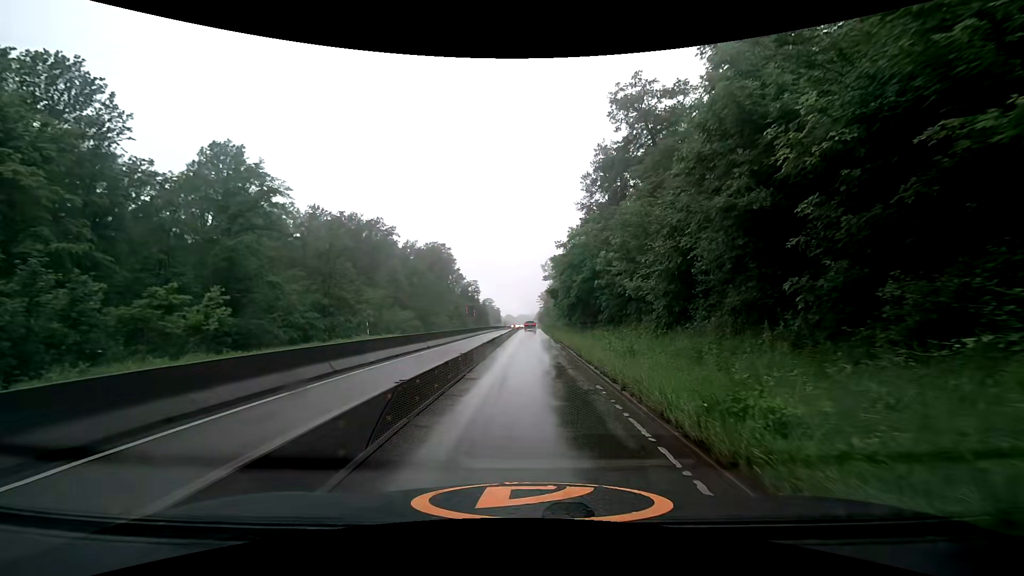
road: trunk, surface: asphalt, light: Day
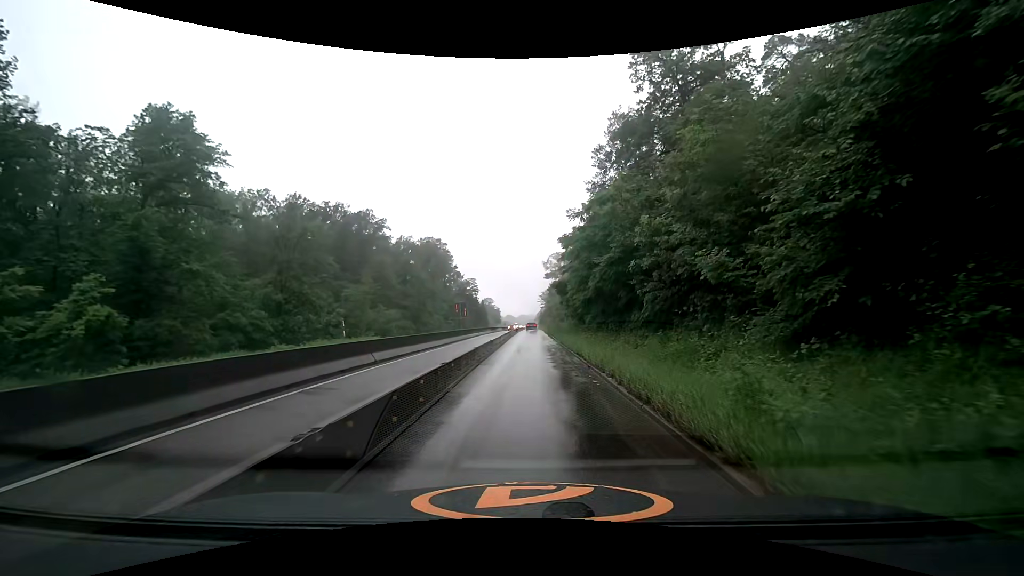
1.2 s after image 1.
(0.0, +8.9) m; 0°
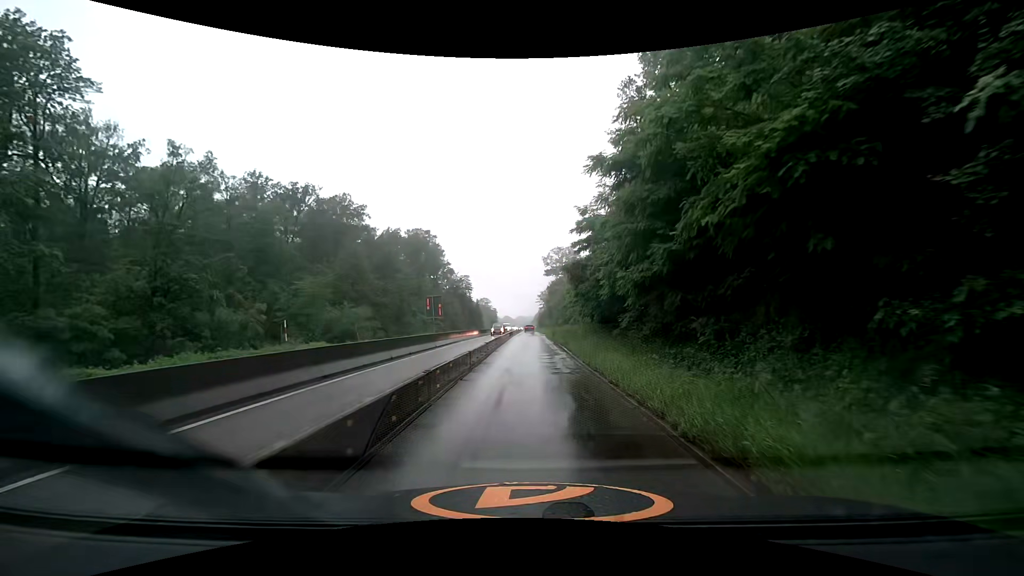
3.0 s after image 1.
(+0.2, +13.4) m; +1°
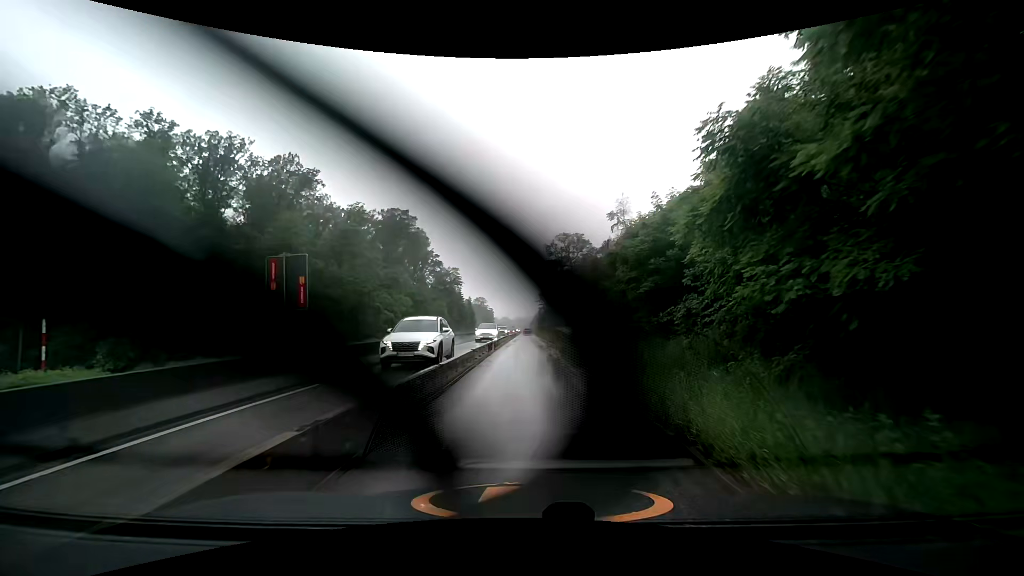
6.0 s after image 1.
(-0.1, +22.3) m; +1°
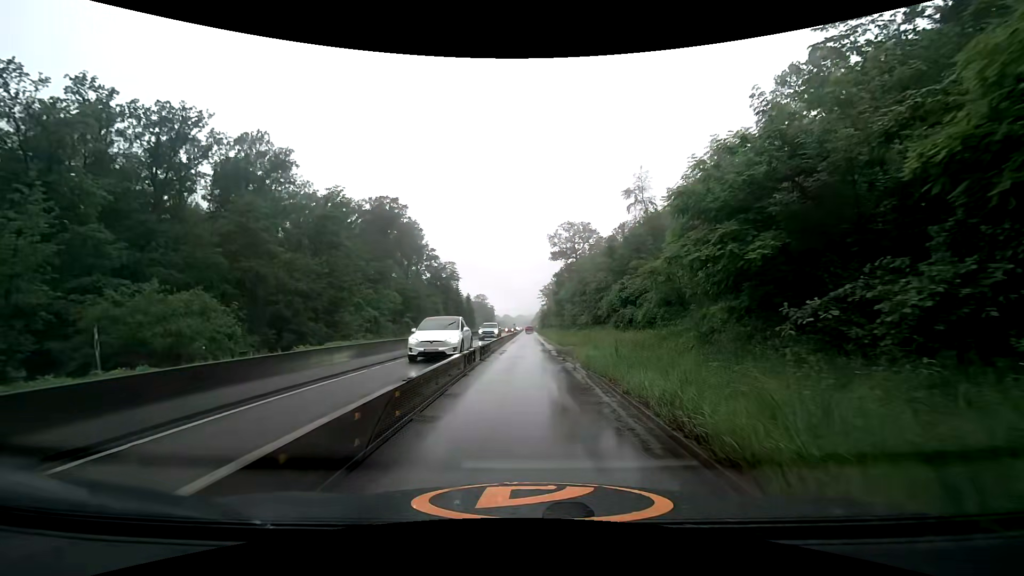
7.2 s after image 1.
(-0.1, +8.9) m; -1°
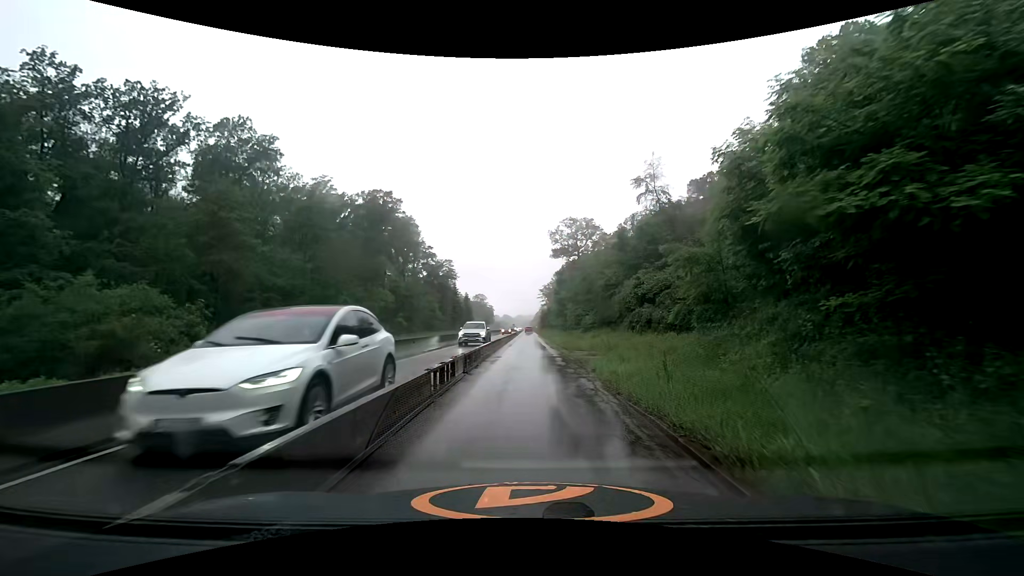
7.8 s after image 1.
(0.0, +4.5) m; 0°
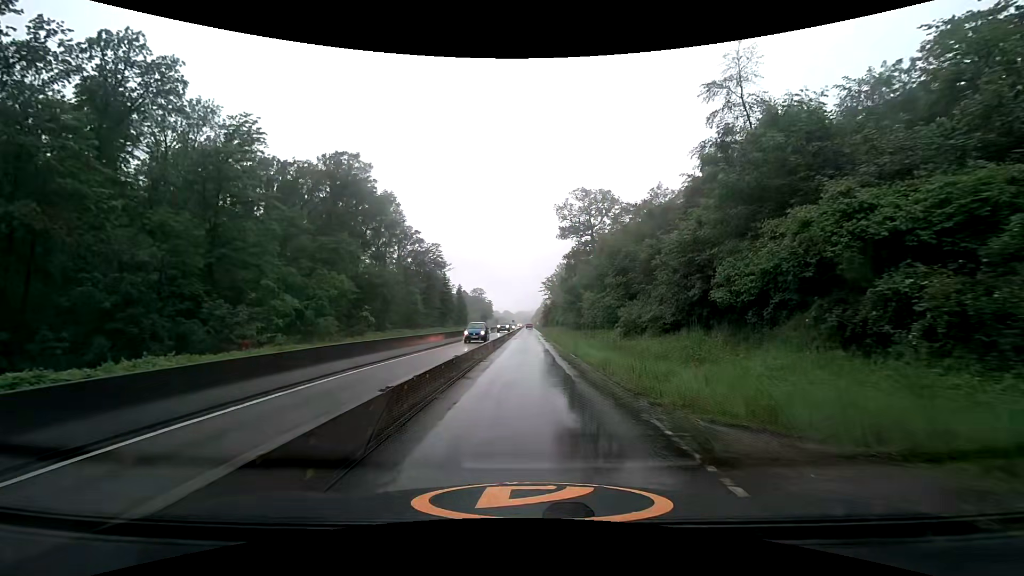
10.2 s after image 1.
(+0.3, +17.9) m; +1°
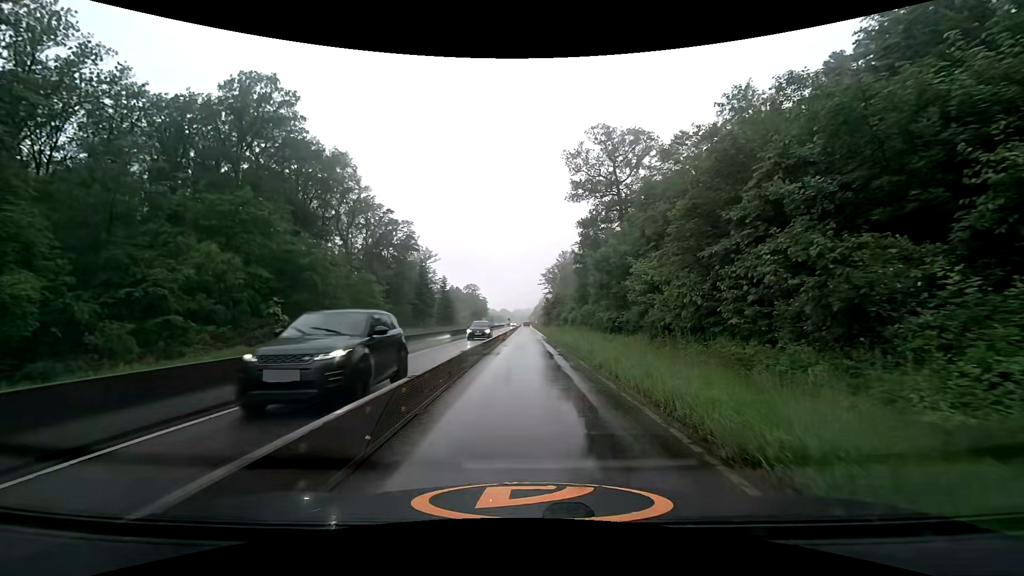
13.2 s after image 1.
(0.0, +22.7) m; +1°
